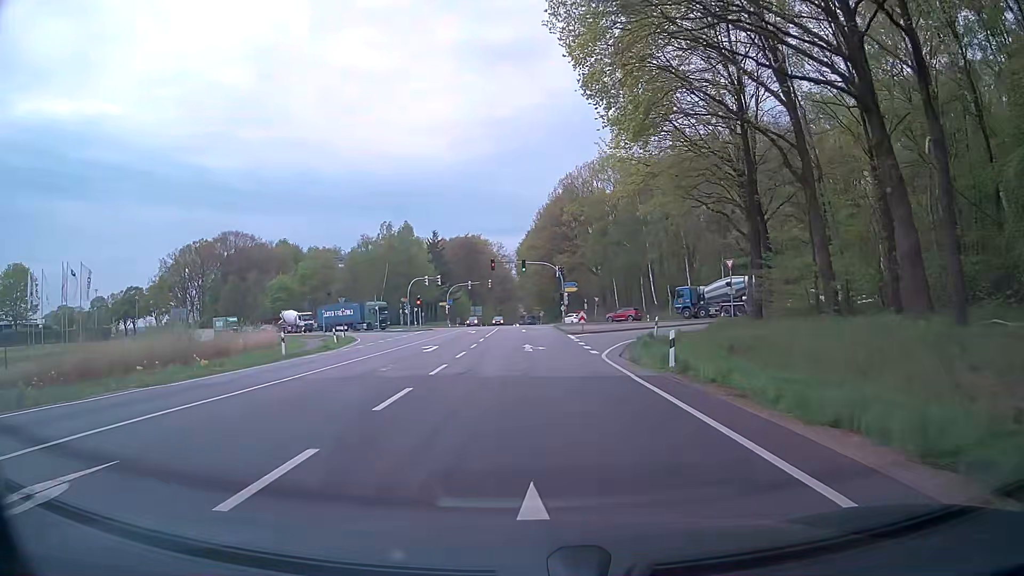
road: primary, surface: asphalt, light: Day
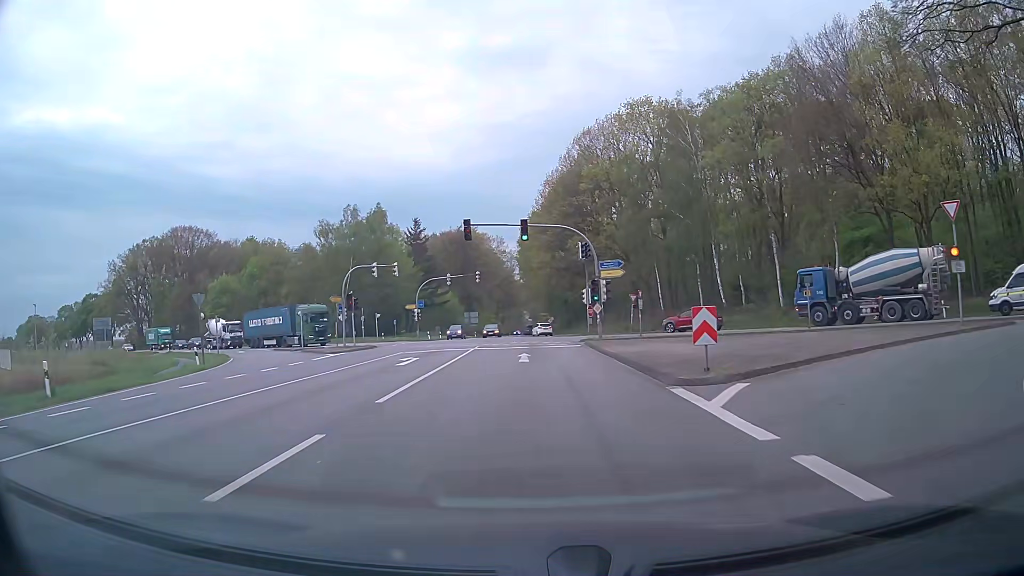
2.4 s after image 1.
(0.0, +29.8) m; 0°
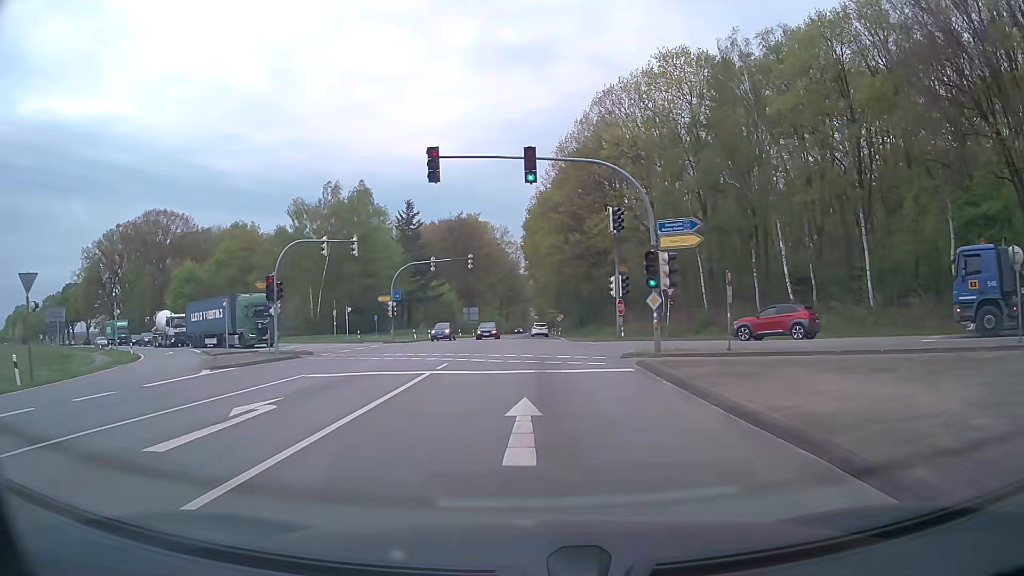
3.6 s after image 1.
(-0.1, +14.8) m; -1°
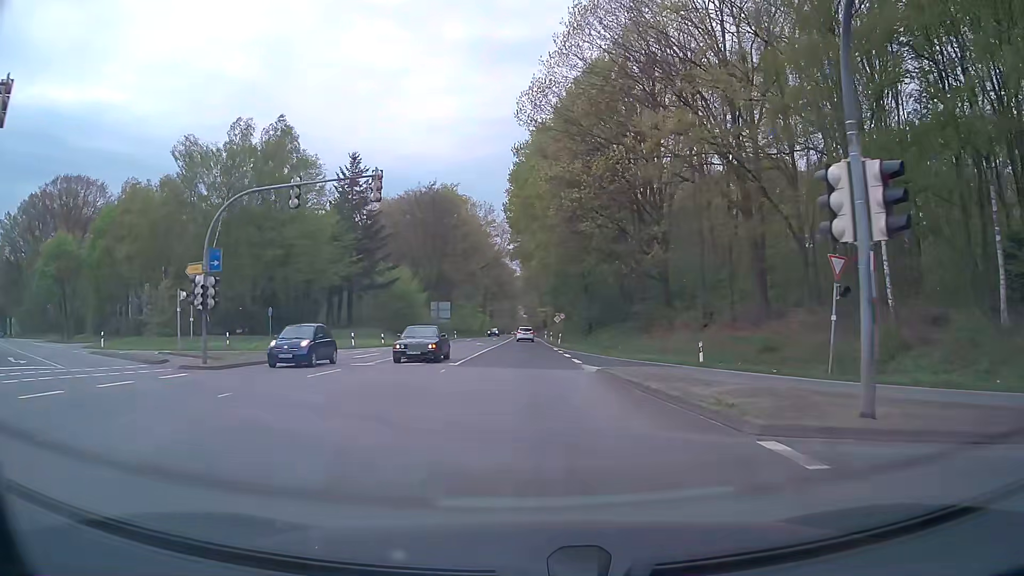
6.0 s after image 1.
(+0.2, +29.8) m; +1°
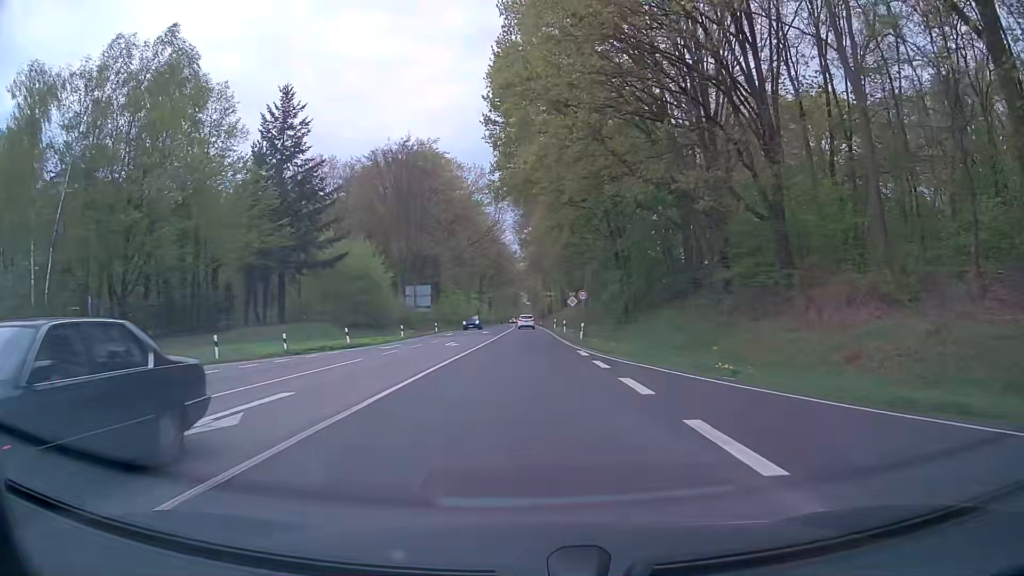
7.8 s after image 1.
(+0.1, +22.6) m; 0°
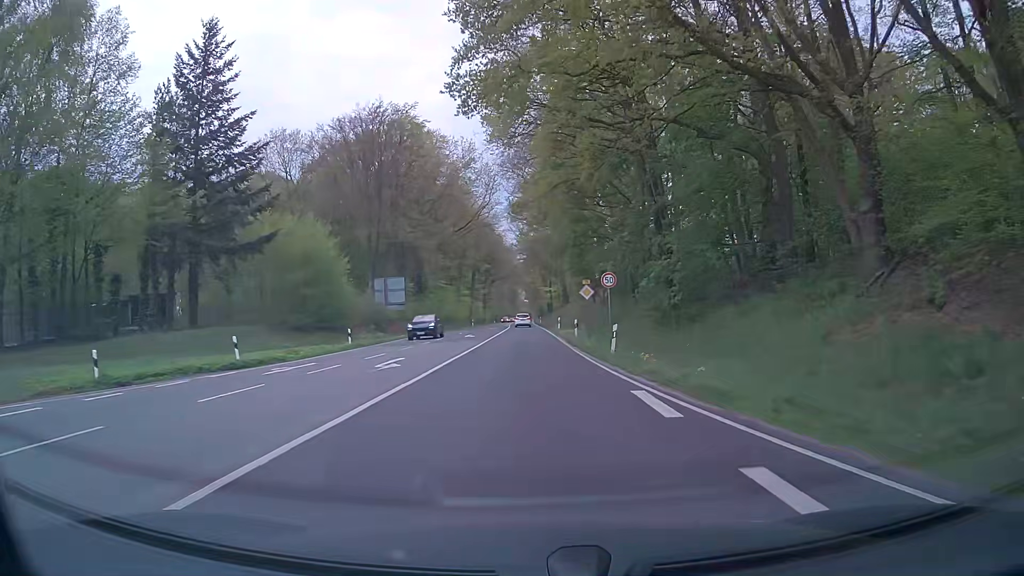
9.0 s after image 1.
(0.0, +15.2) m; 0°
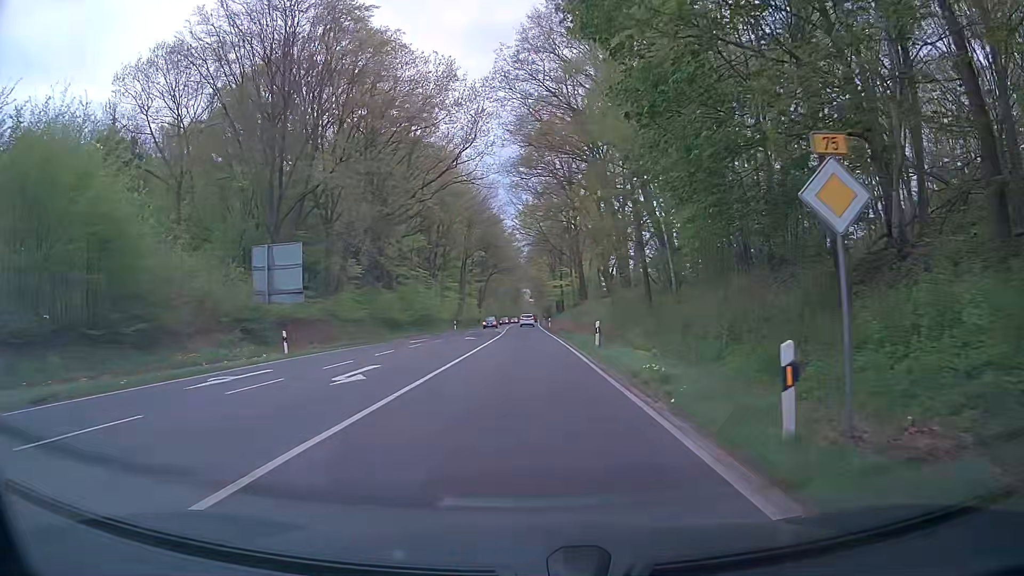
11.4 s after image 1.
(+0.1, +30.3) m; 0°
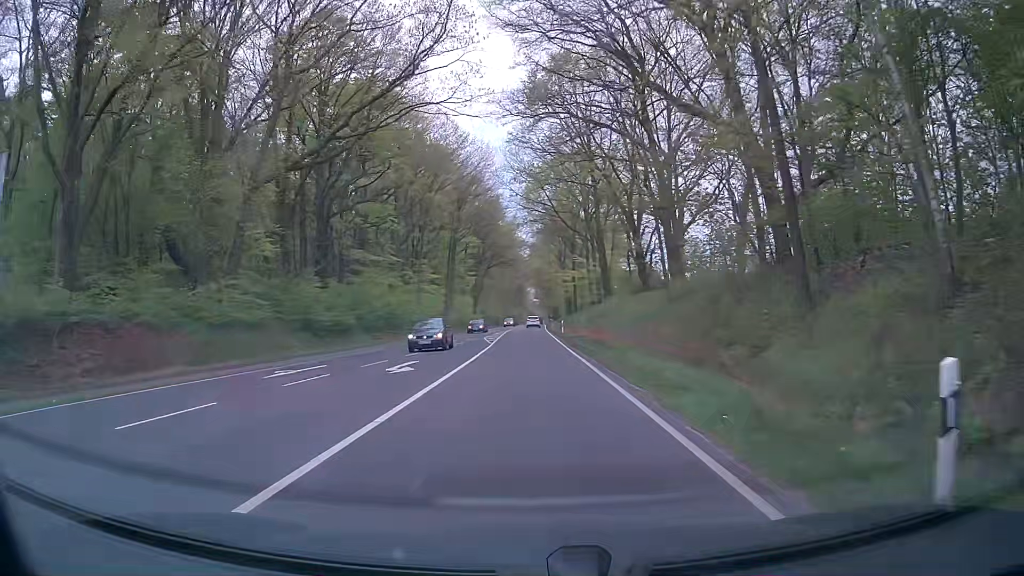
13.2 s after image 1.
(0.0, +22.5) m; 0°
(0, +10) (0, +20) (0, +30) (0, +40) (-1, +50) (-1, +60) (-1, +70) (0, +80) (0, +90) (0, +100) m
